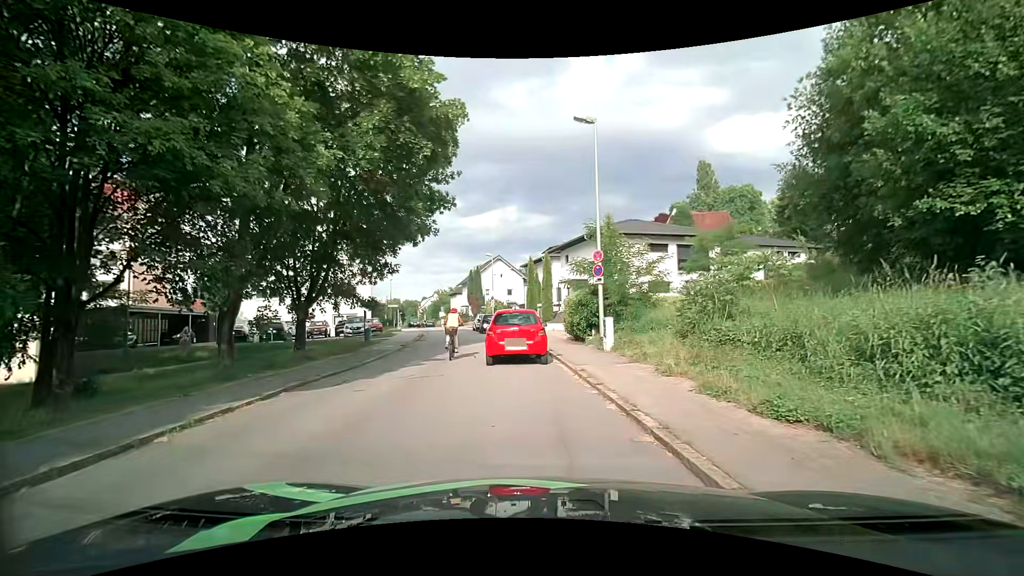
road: residential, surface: asphalt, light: Day
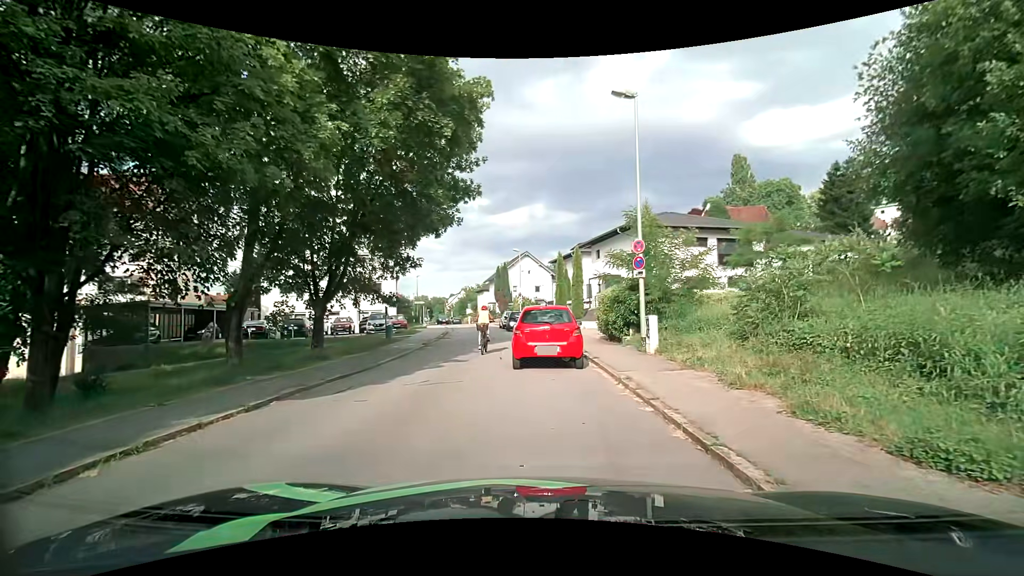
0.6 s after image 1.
(0.0, +1.6) m; -1°
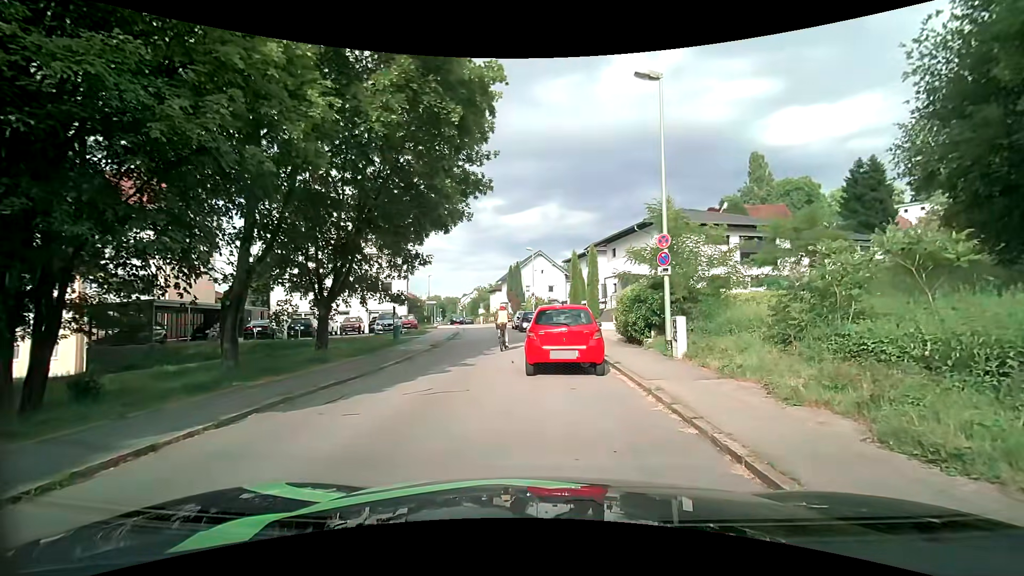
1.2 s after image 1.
(0.0, +1.1) m; -3°
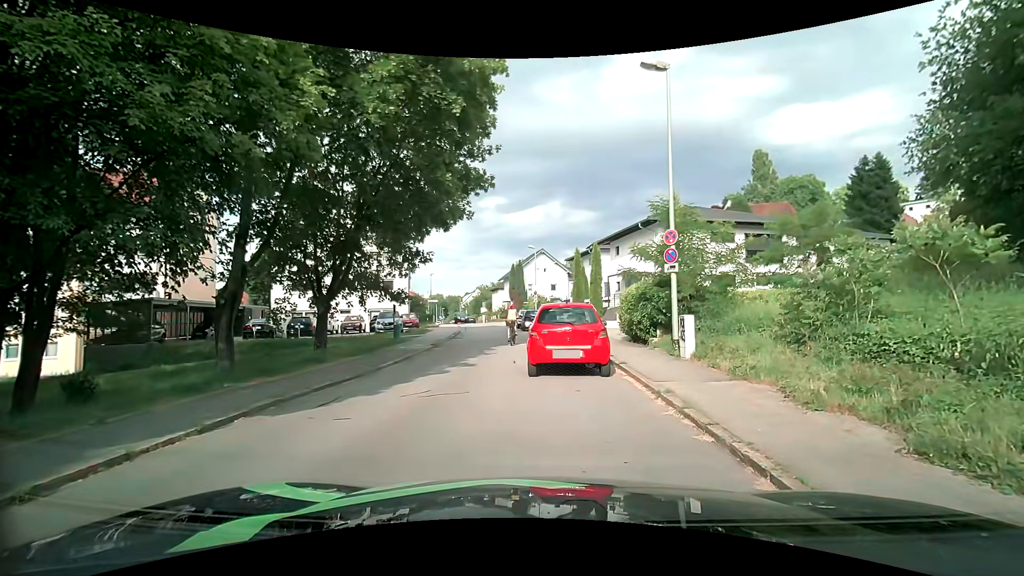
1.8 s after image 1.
(0.0, +0.4) m; 0°
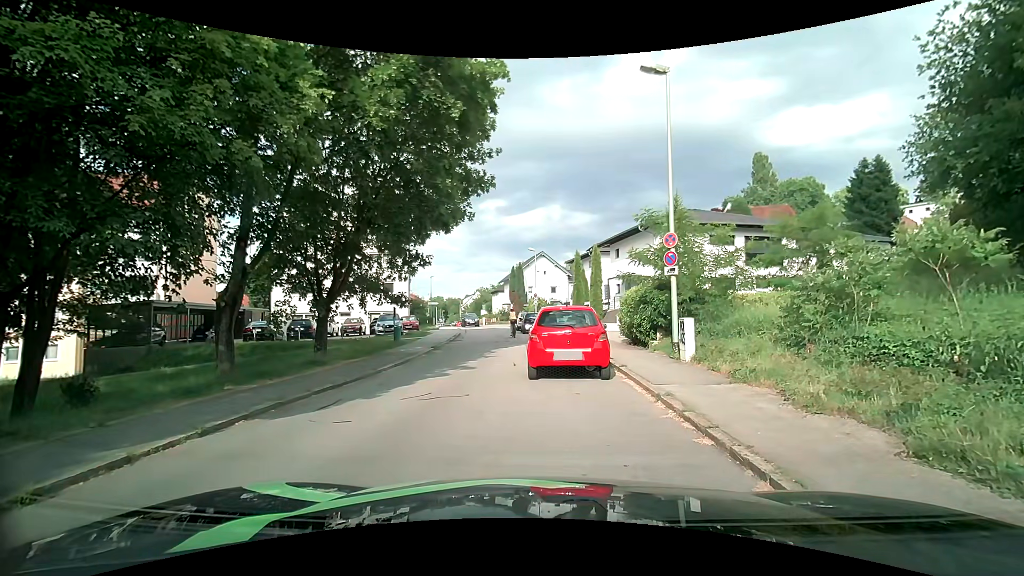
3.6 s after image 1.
(0.0, +0.1) m; 0°
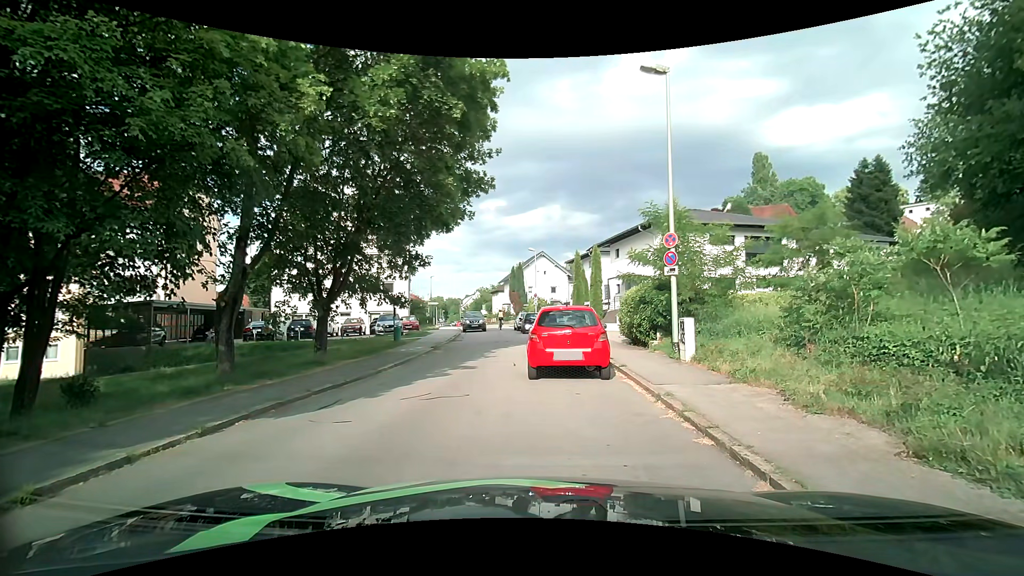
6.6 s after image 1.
(0.0, 0.0) m; 0°
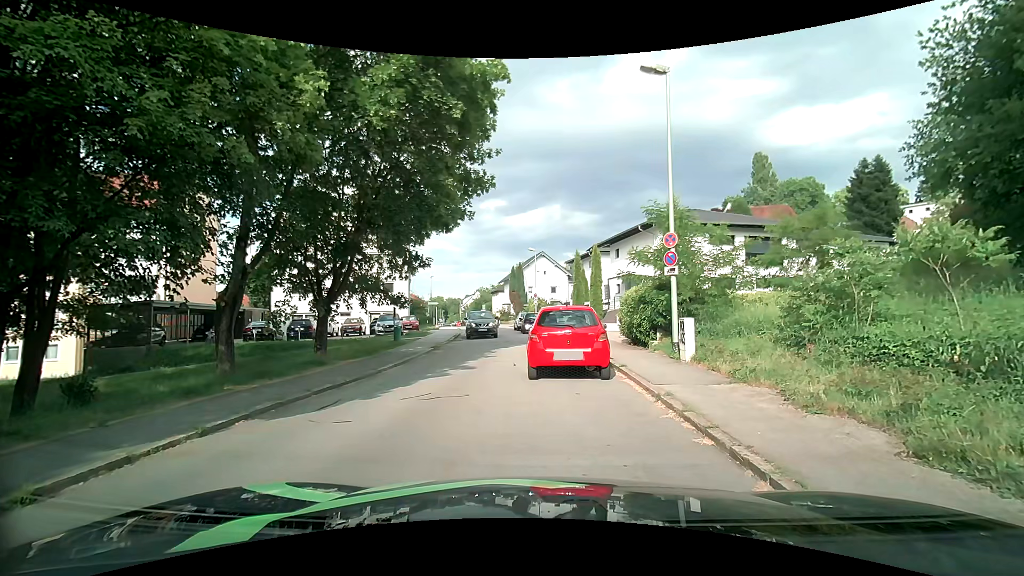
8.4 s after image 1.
(0.0, 0.0) m; 0°
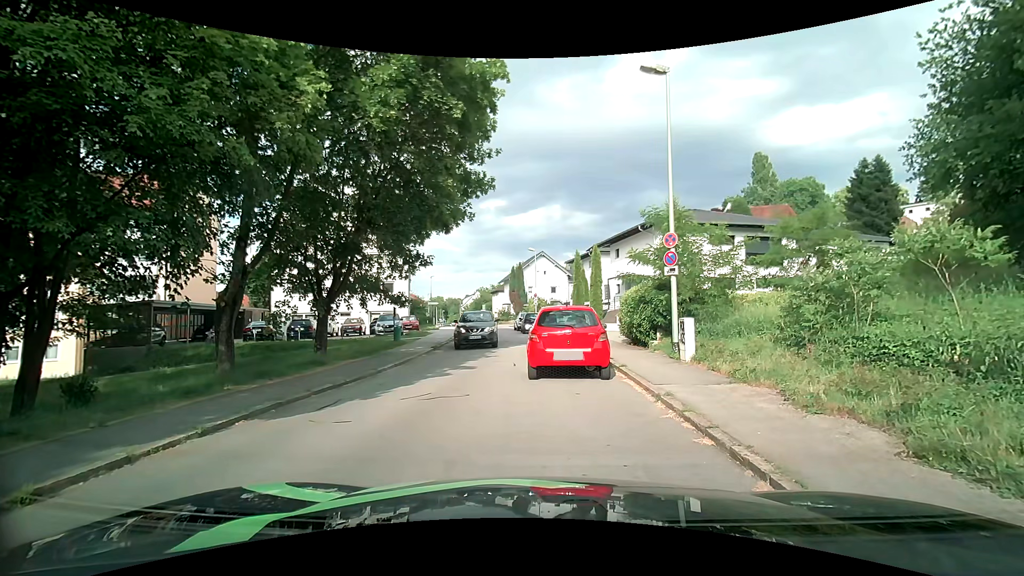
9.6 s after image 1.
(0.0, 0.0) m; 0°
